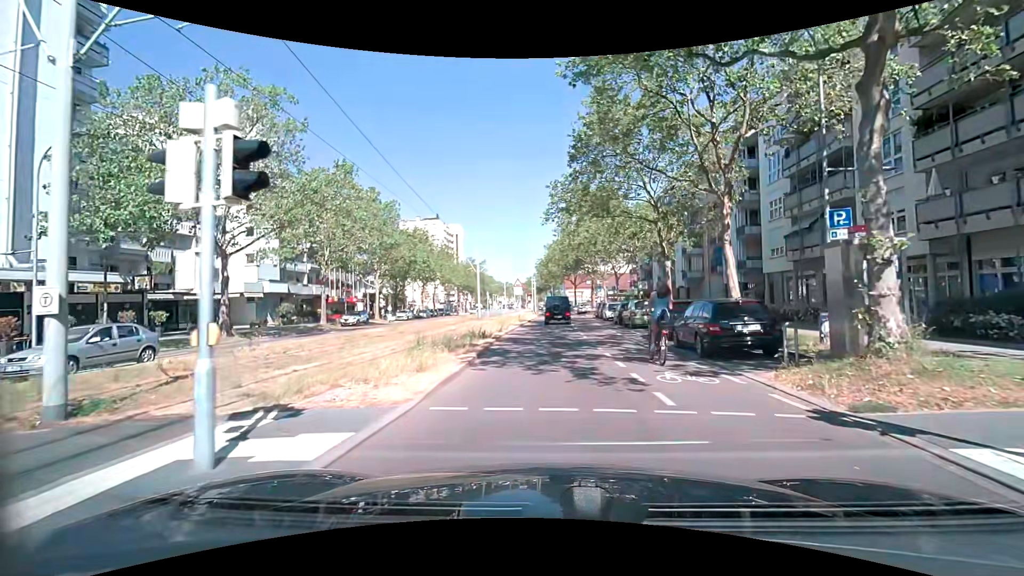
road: tertiary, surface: asphalt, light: Day
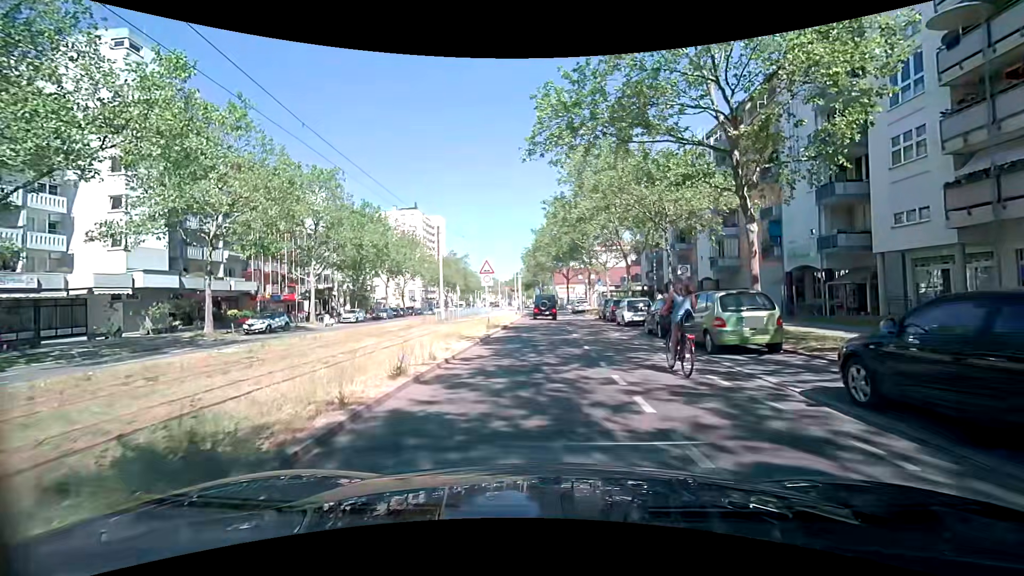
(+0.1, +14.4) m; 0°
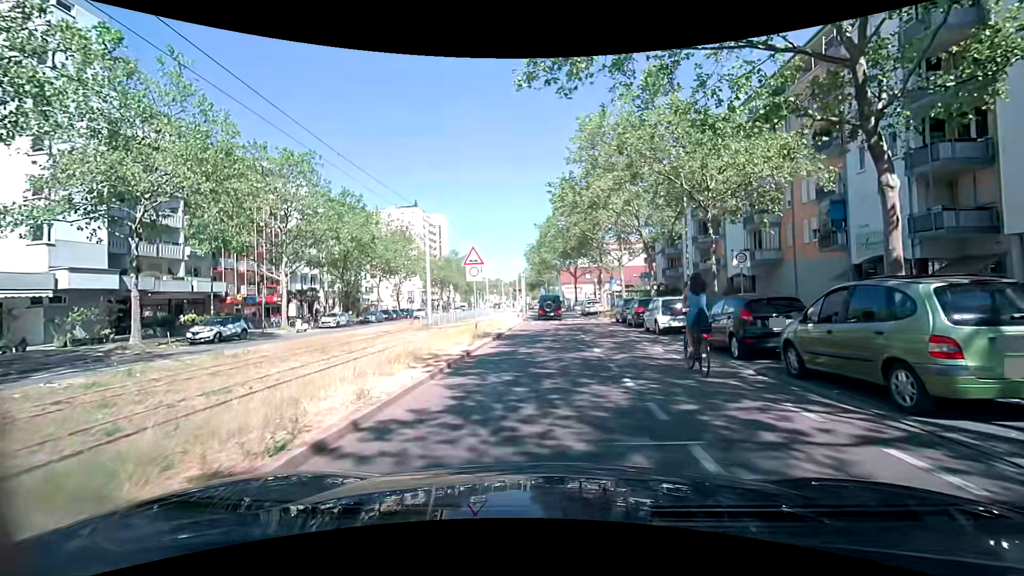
(+0.1, +6.4) m; 0°
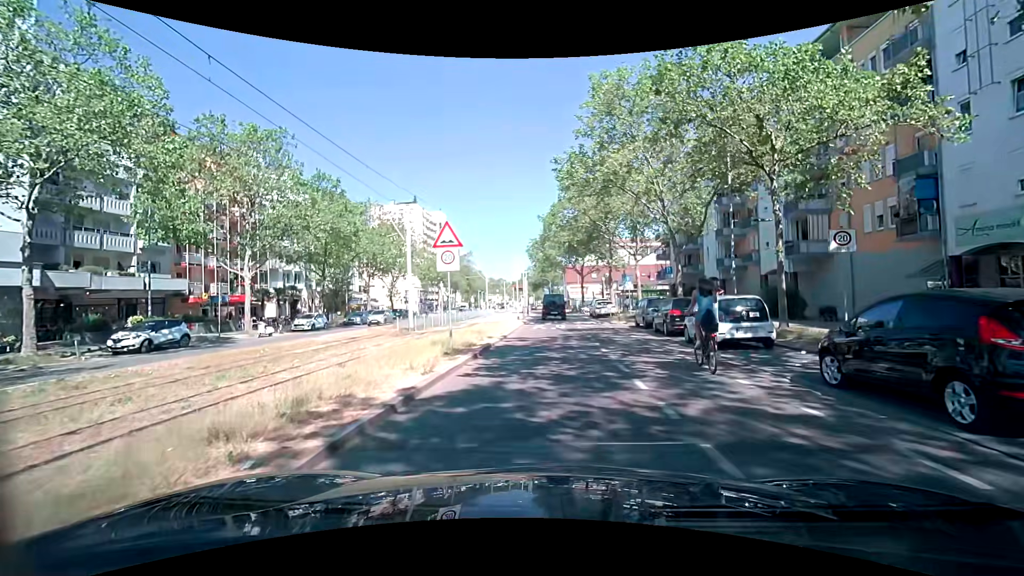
(0.0, +5.8) m; +1°
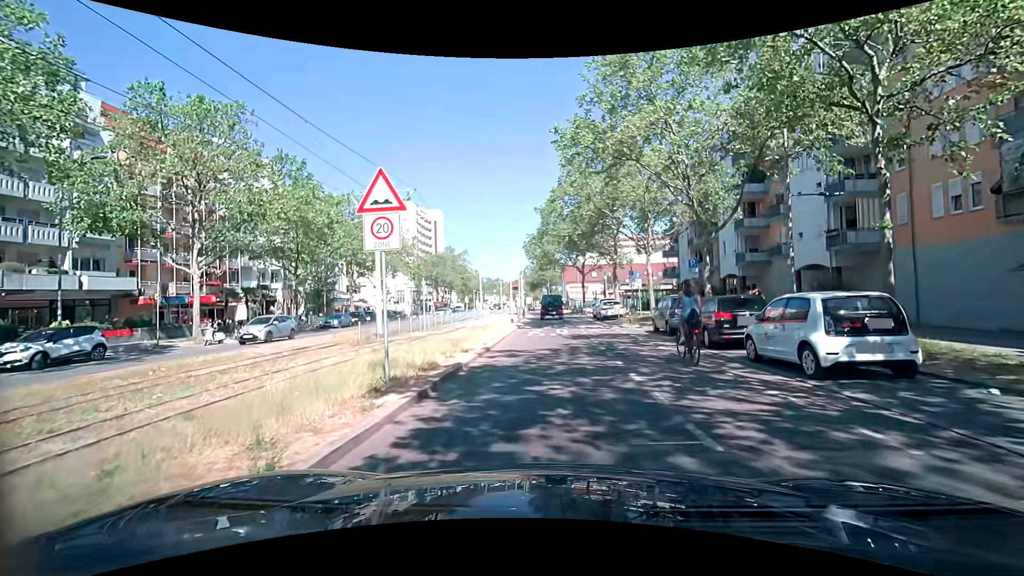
(-0.1, +5.1) m; -2°
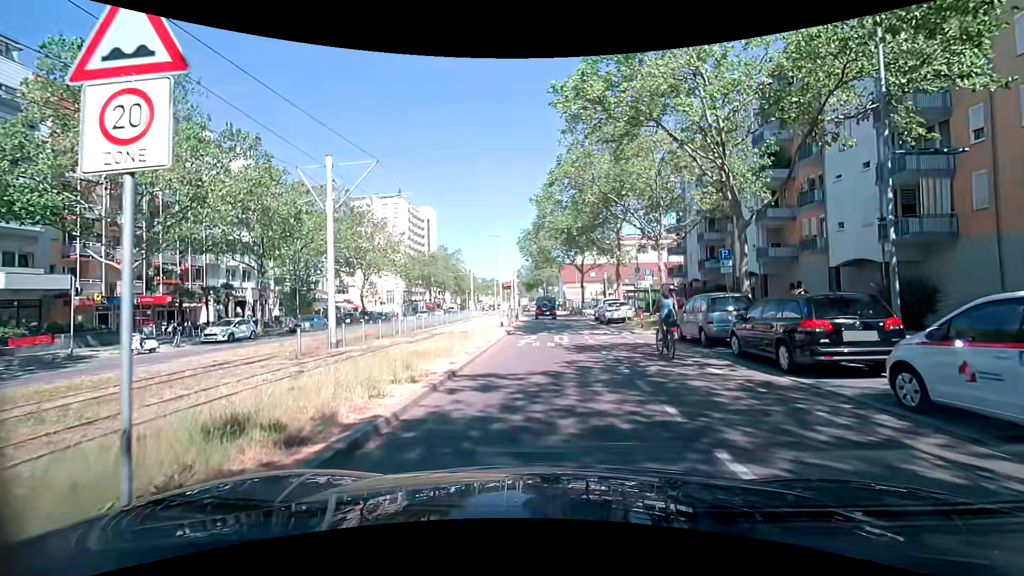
(+0.1, +4.8) m; +1°
